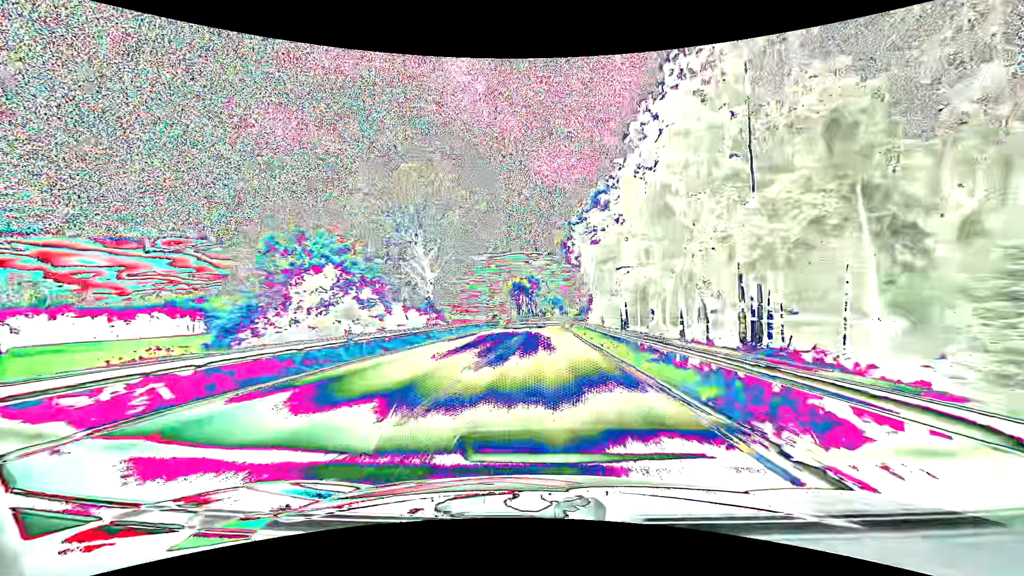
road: primary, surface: asphalt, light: Day
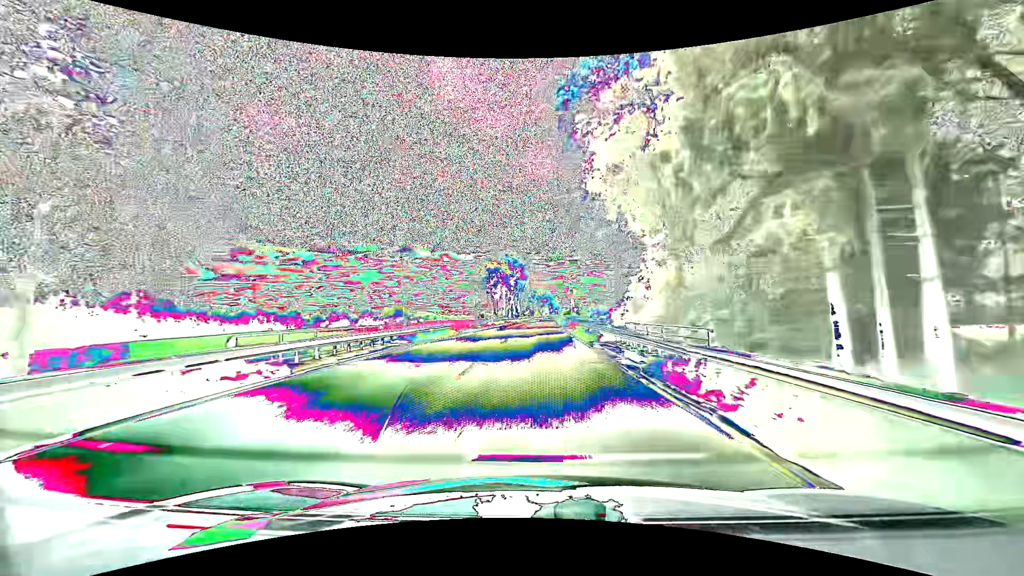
(+0.4, +40.6) m; +1°
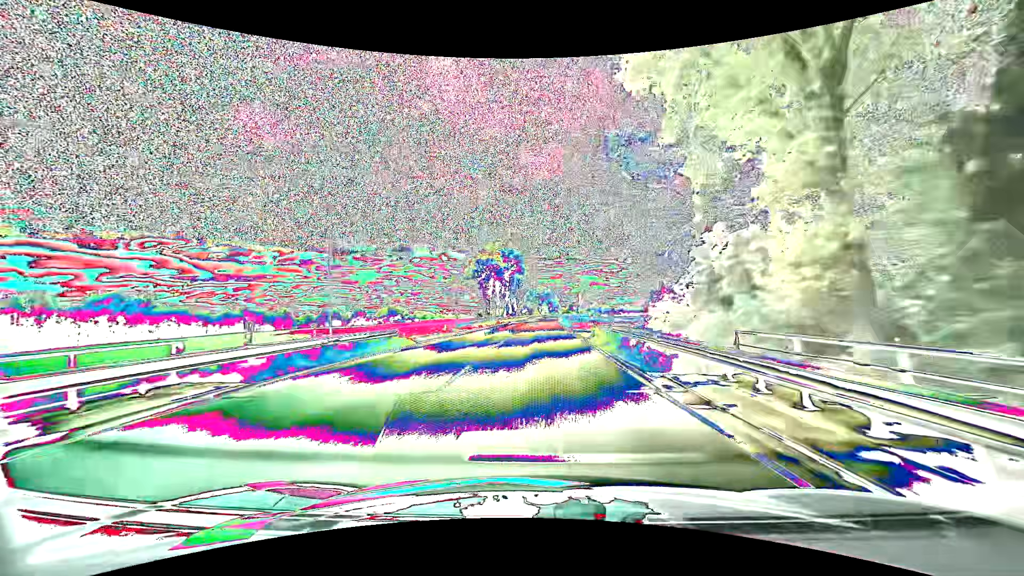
(0.0, +13.7) m; 0°
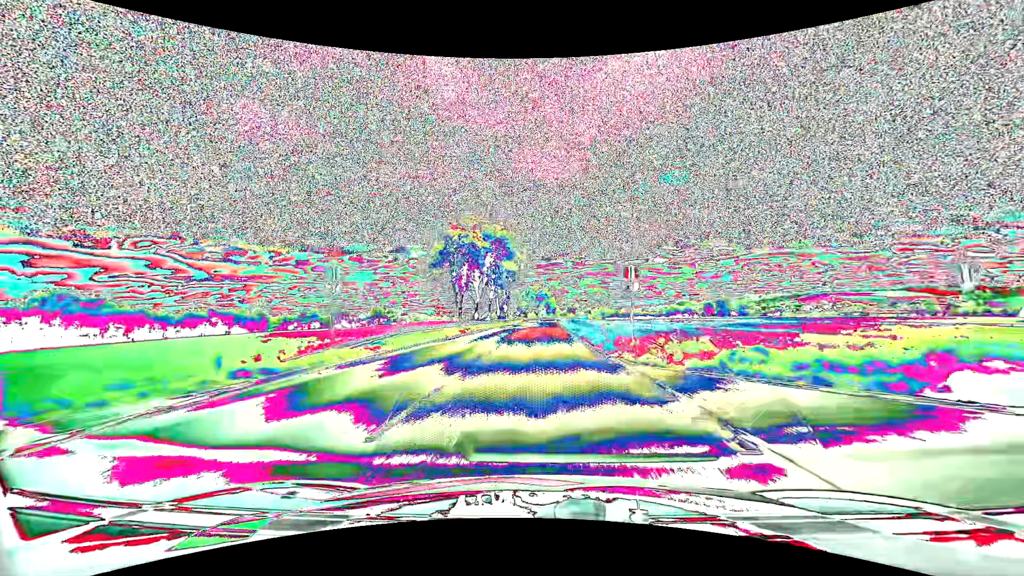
(+0.2, +27.6) m; +1°
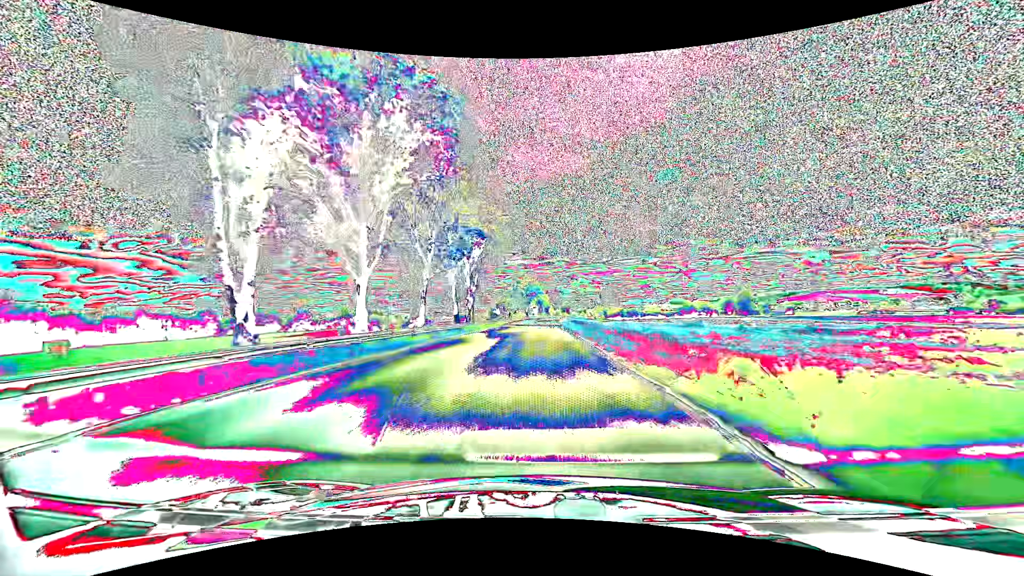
(+0.2, +42.0) m; +1°
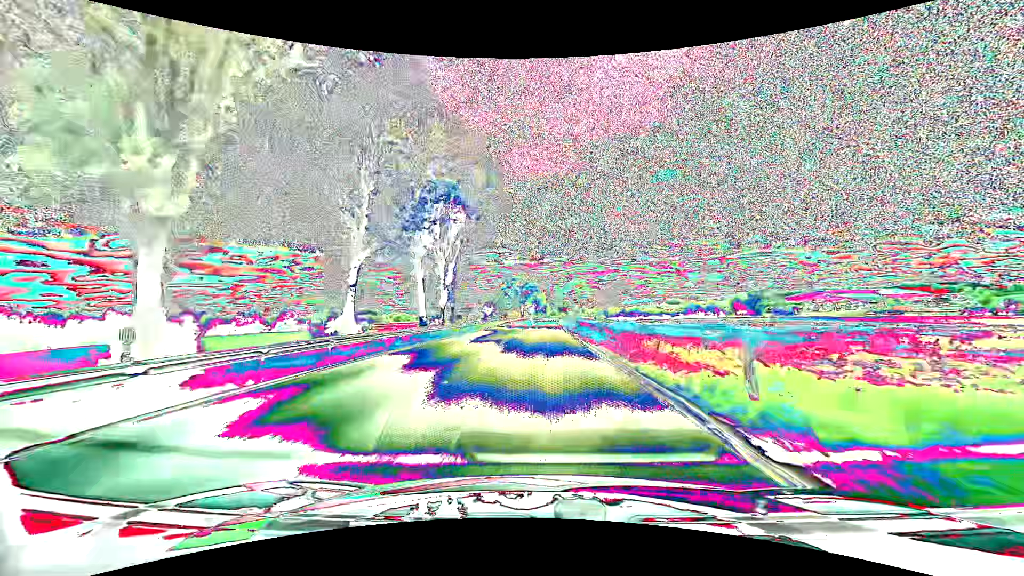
(0.0, +14.1) m; 0°
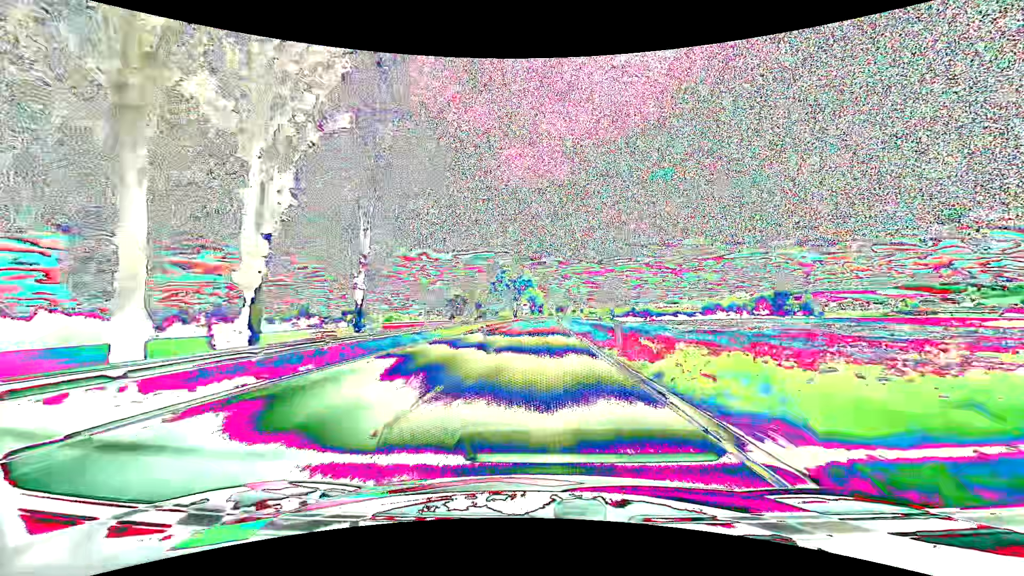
(+0.1, +28.4) m; 0°
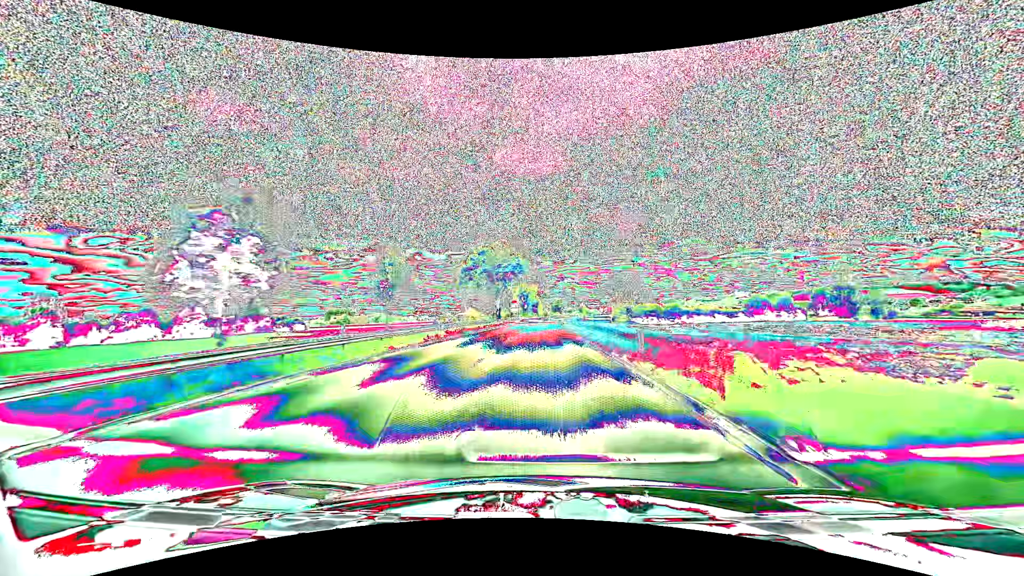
(+0.1, +43.1) m; +1°
(0, +10) (0, +20) (0, +30) (0, +40) (0, +50) (+1, +60) (+1, +70) (+1, +80) (+2, +90) (+2, +100) m
